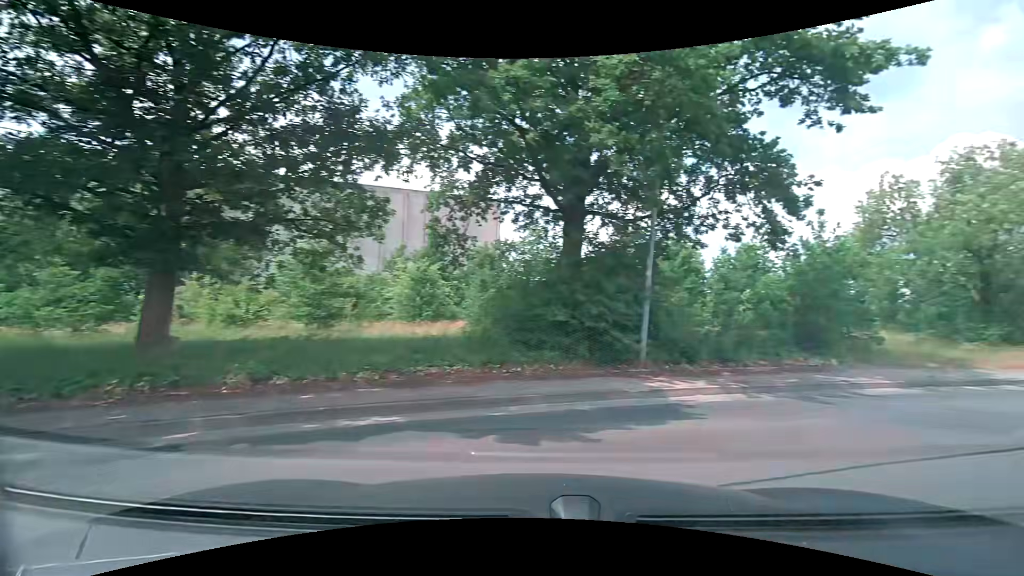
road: service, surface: paving_stones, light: Day
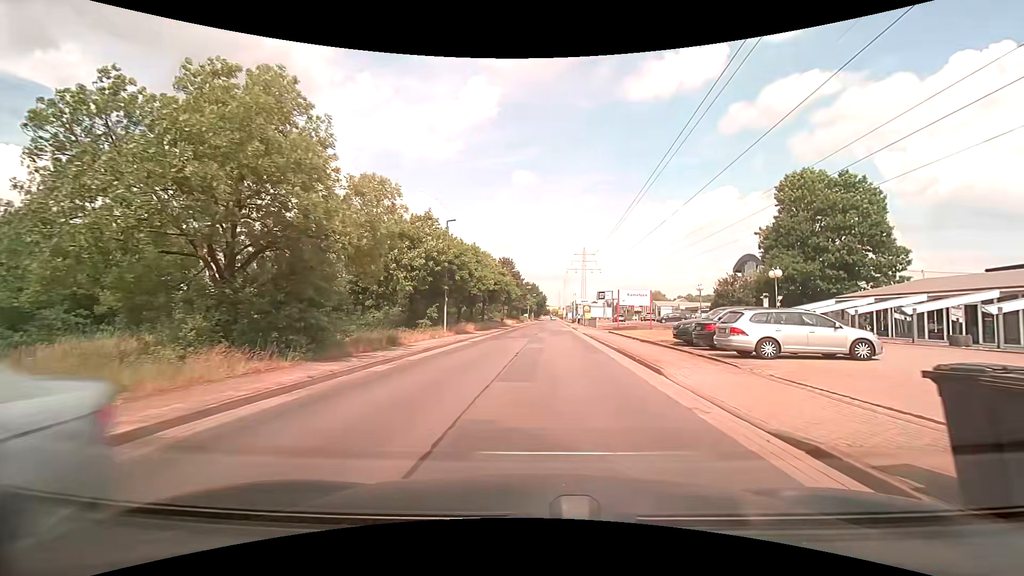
(+9.0, +8.7) m; +62°
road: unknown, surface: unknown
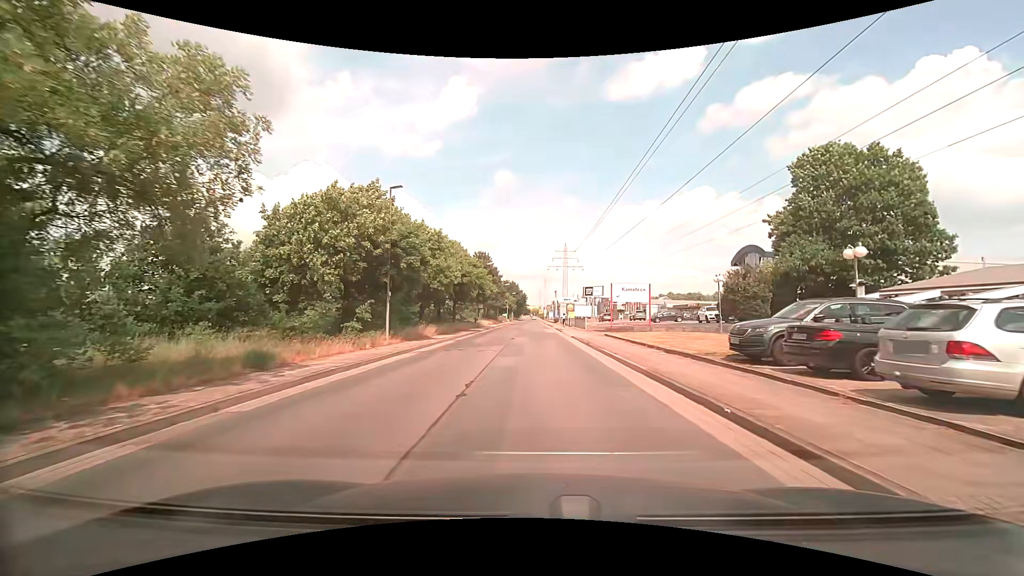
(+0.2, +8.8) m; +2°
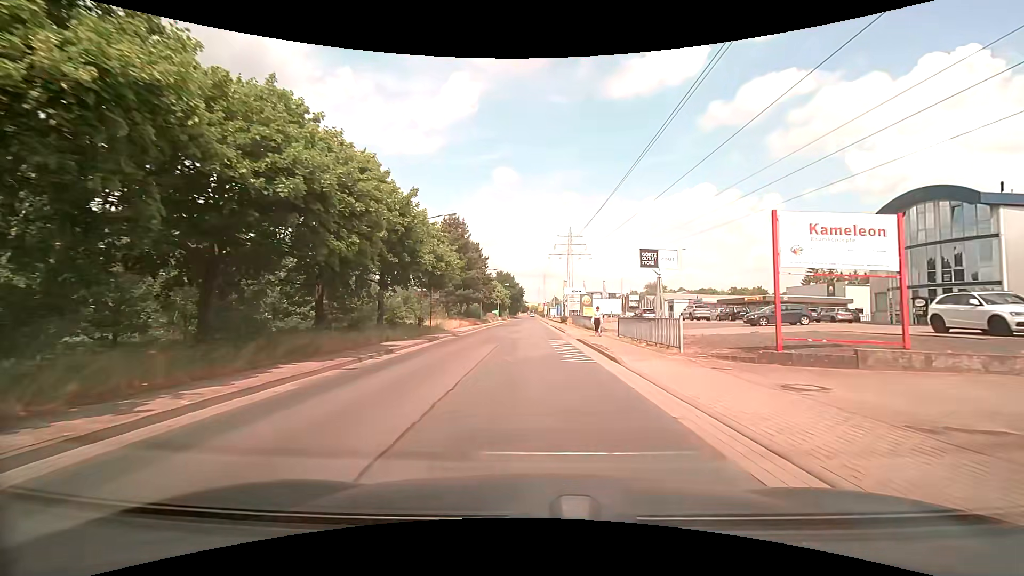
(0.0, +29.8) m; 0°
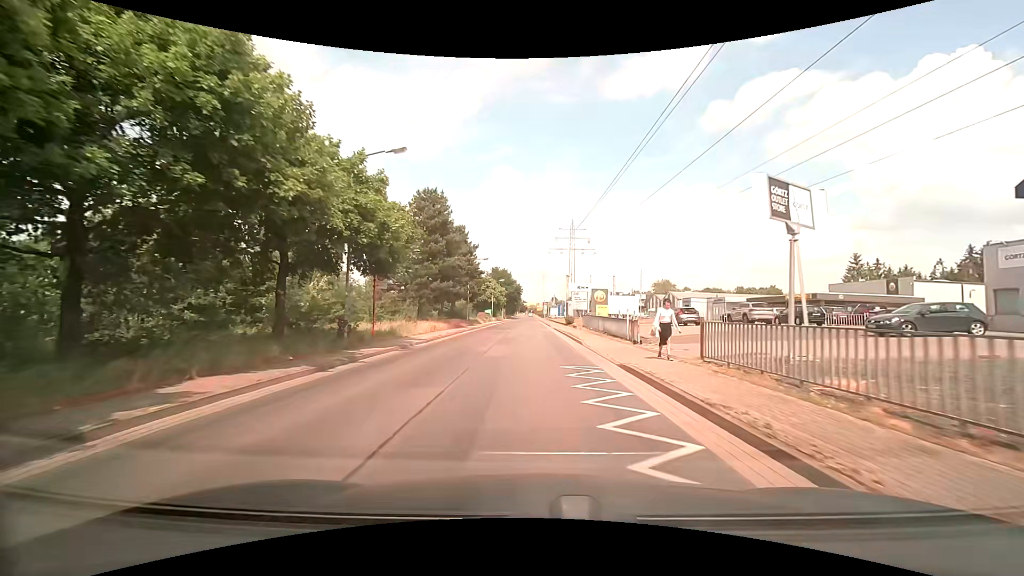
(0.0, +13.0) m; 0°
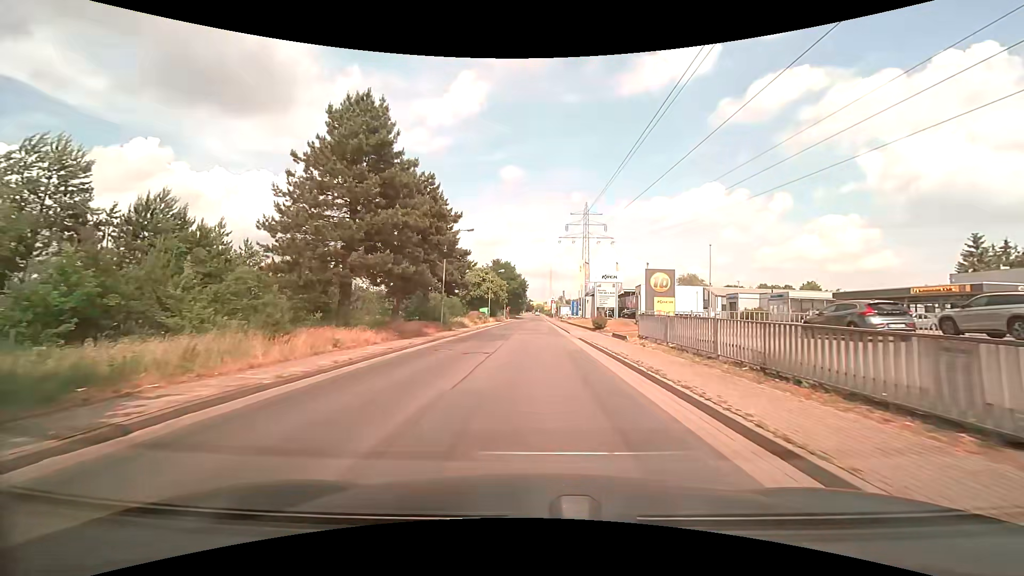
(-0.1, +19.9) m; -1°
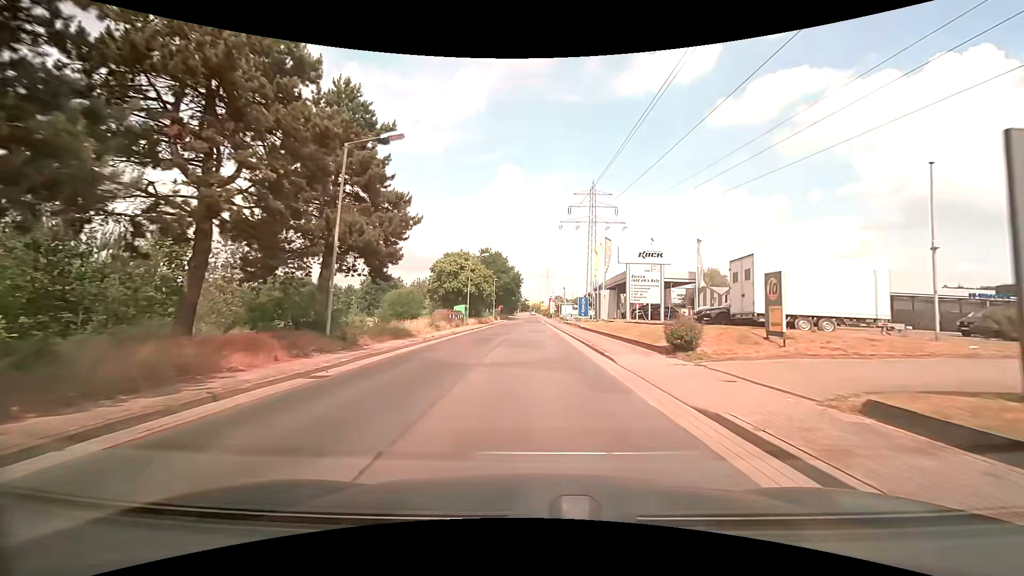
(+0.1, +20.4) m; +1°
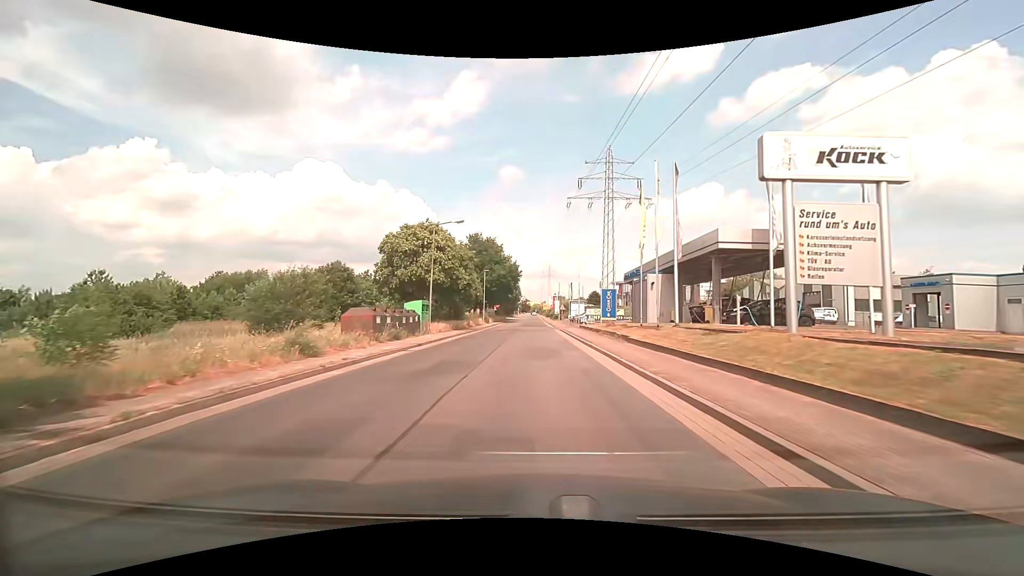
(0.0, +21.0) m; 0°
(0, +10) (0, +20) (0, +30) (0, +40) (0, +50) (0, +60) (0, +70) (0, +80) (0, +90) (0, +100) m
